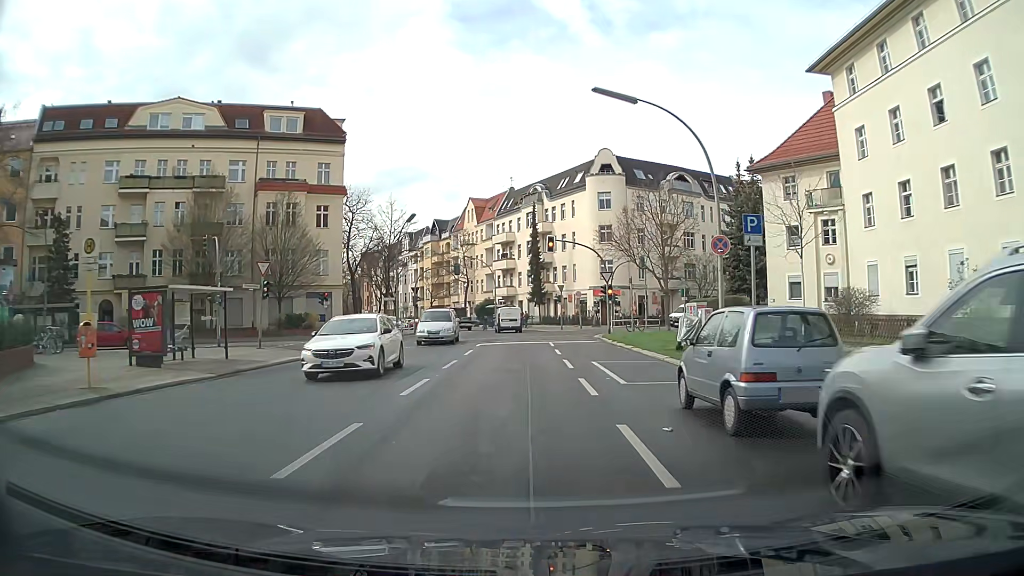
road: tertiary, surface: asphalt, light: Day
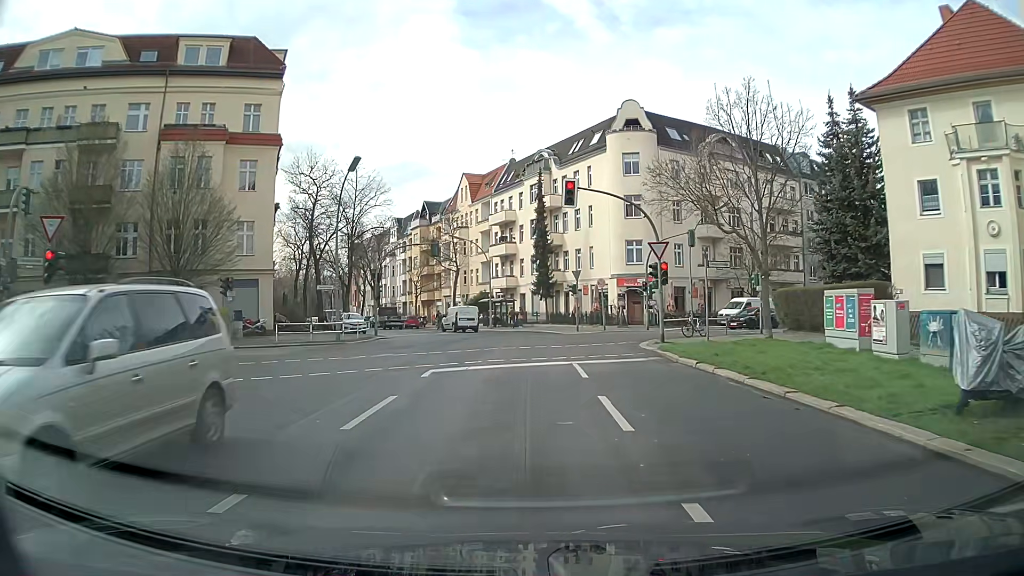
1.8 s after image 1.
(0.0, +15.3) m; 0°
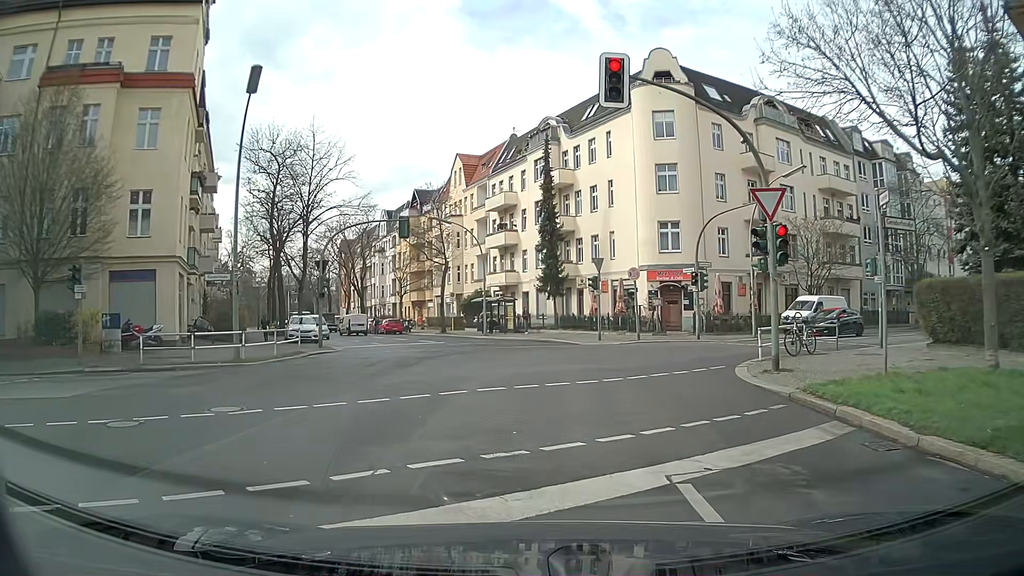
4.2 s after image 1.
(-0.1, +11.1) m; -1°
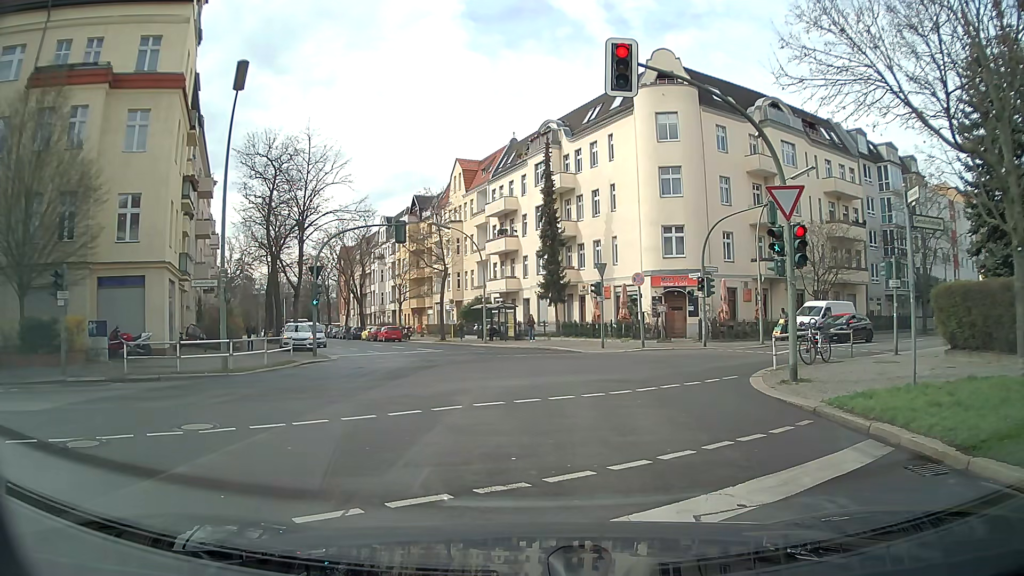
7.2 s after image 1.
(0.0, +0.9) m; -1°
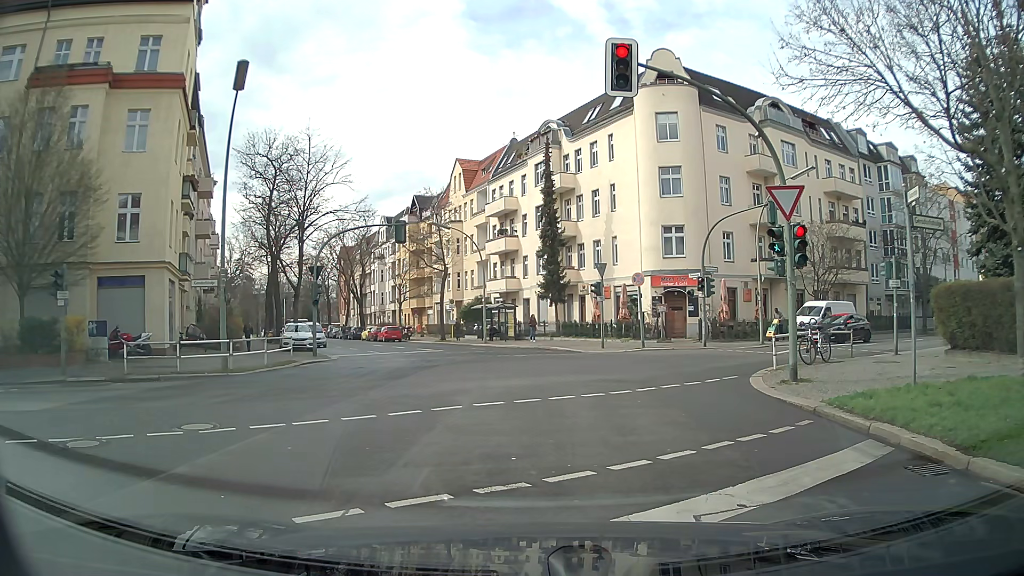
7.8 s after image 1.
(0.0, 0.0) m; 0°
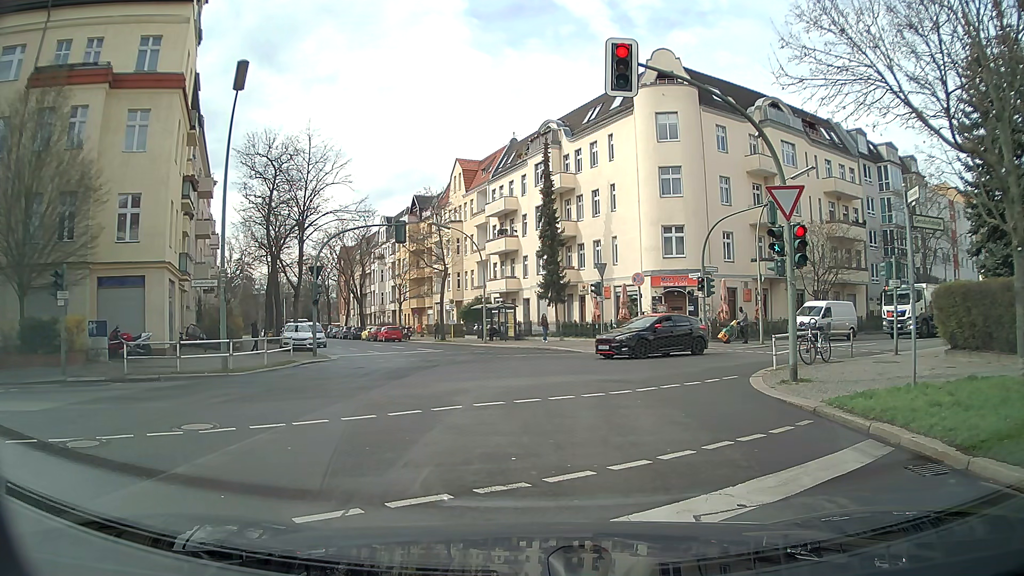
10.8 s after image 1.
(0.0, 0.0) m; 0°
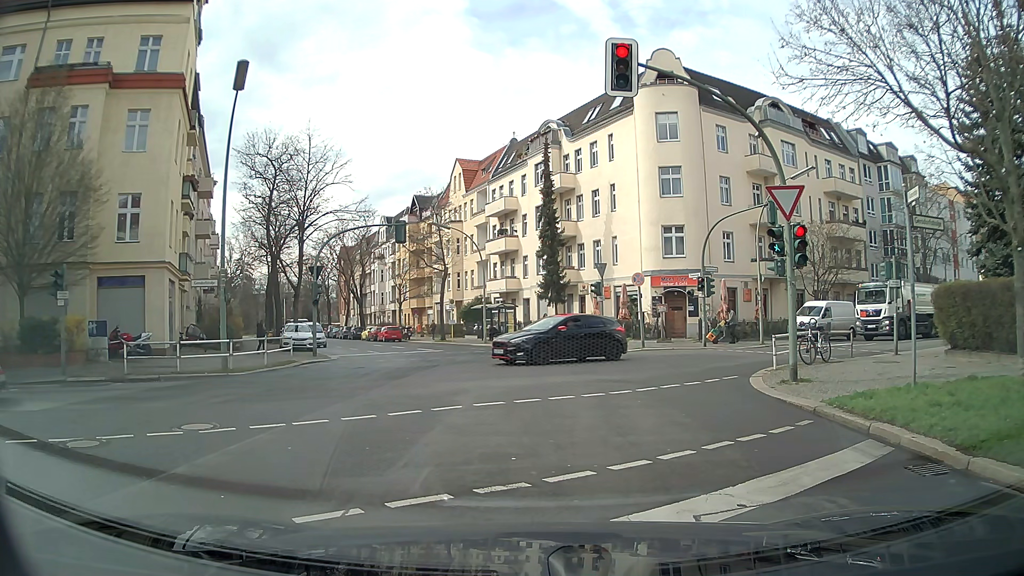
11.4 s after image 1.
(0.0, 0.0) m; 0°
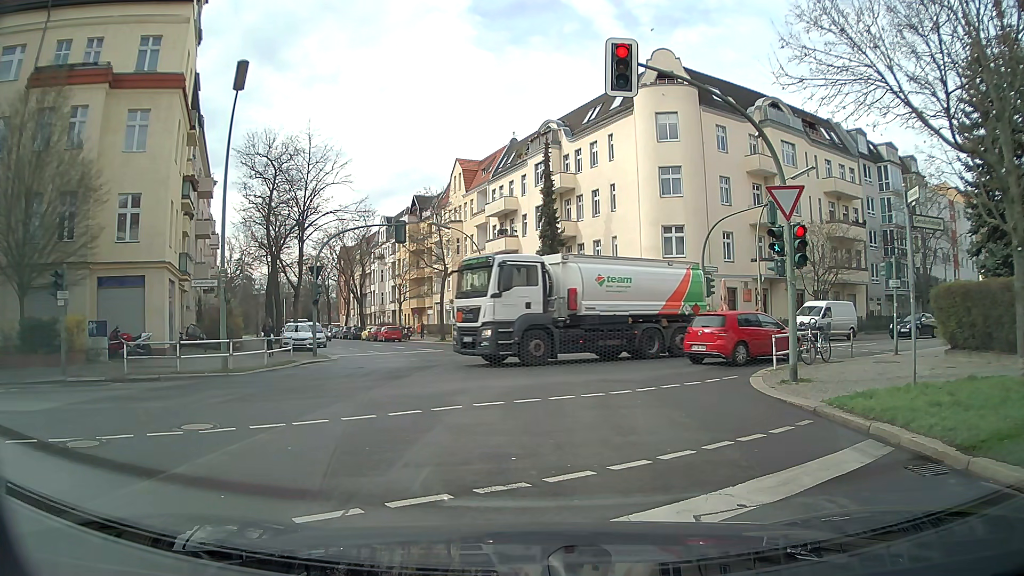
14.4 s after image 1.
(0.0, 0.0) m; 0°
(0, +10) (+1, +20) (0, +30) (-3, +39) (-7, +49) (-12, +58) (-16, +67) (-20, +76) (-24, +85) (-28, +94) m
